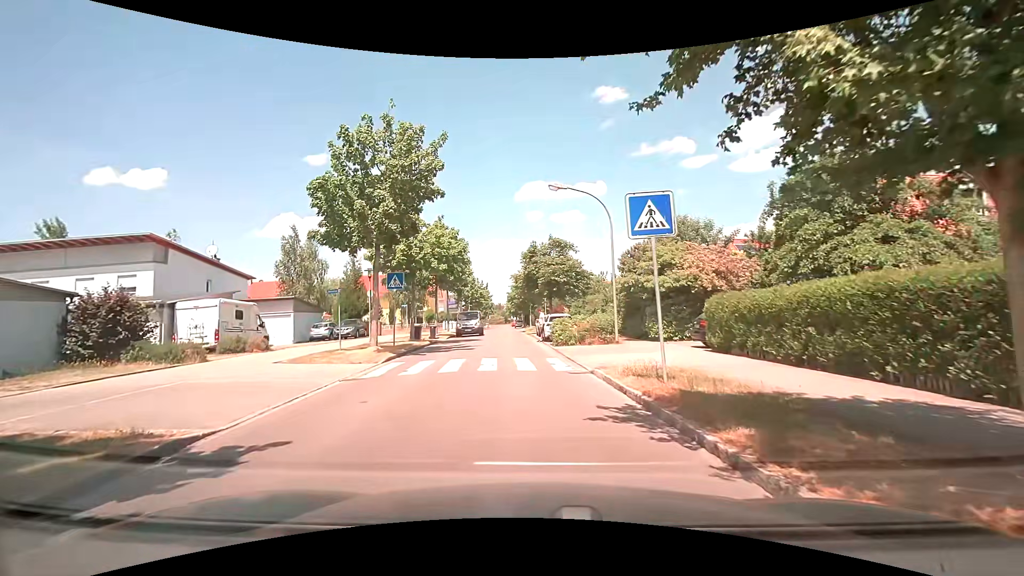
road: residential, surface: asphalt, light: Day
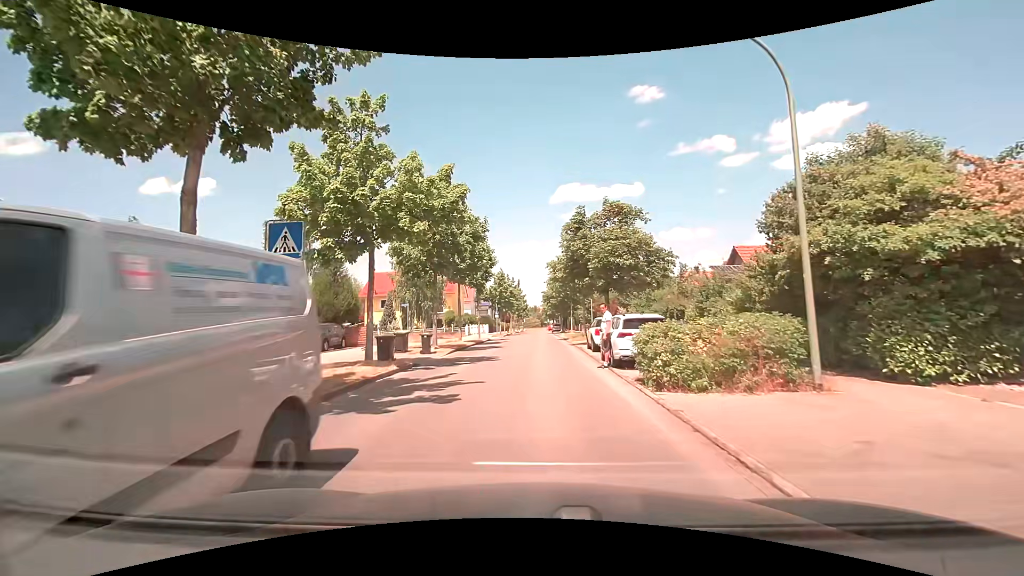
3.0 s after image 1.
(-0.5, +12.8) m; -4°
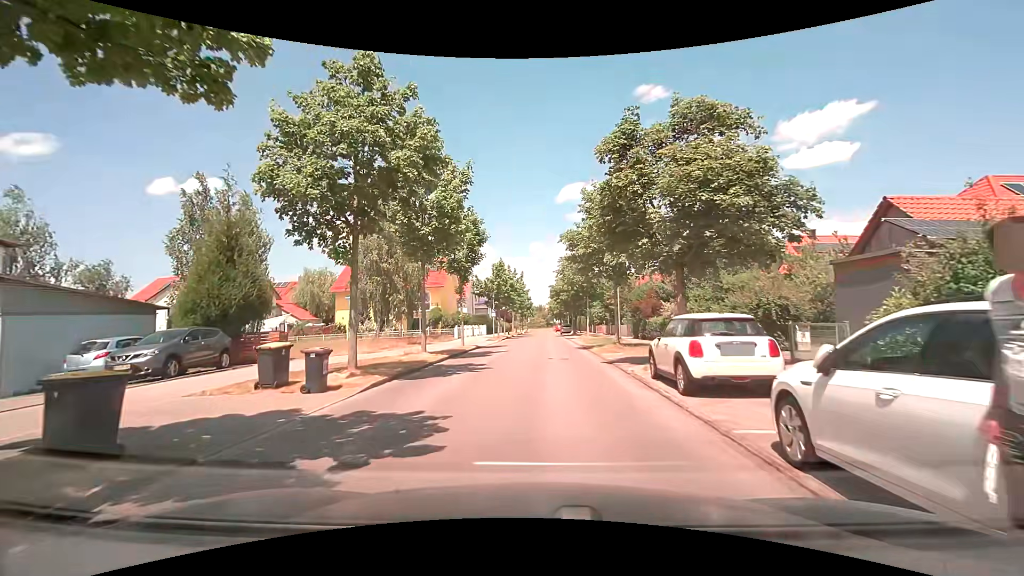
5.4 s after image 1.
(-0.1, +12.0) m; -1°
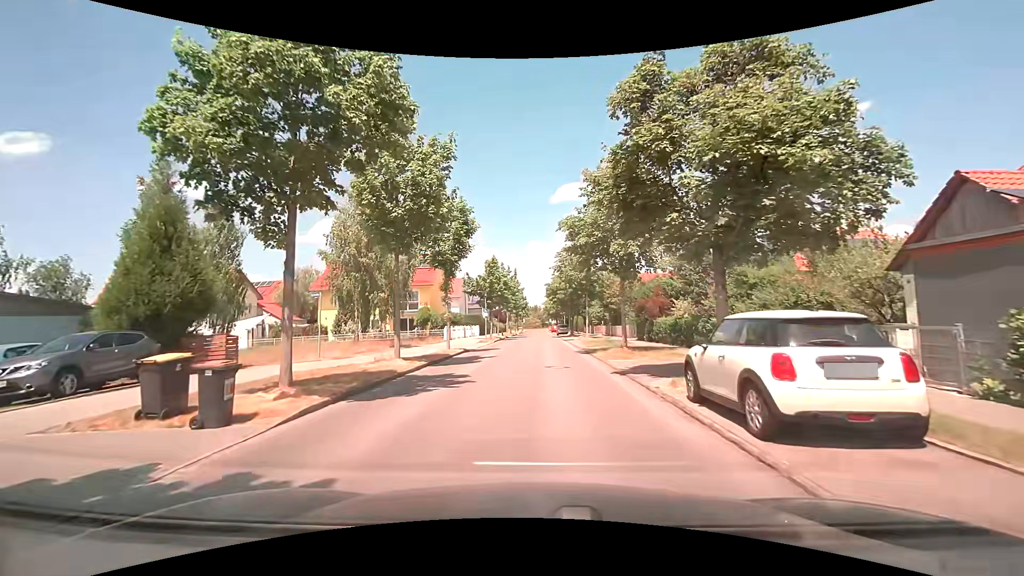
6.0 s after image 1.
(0.0, +3.2) m; +1°
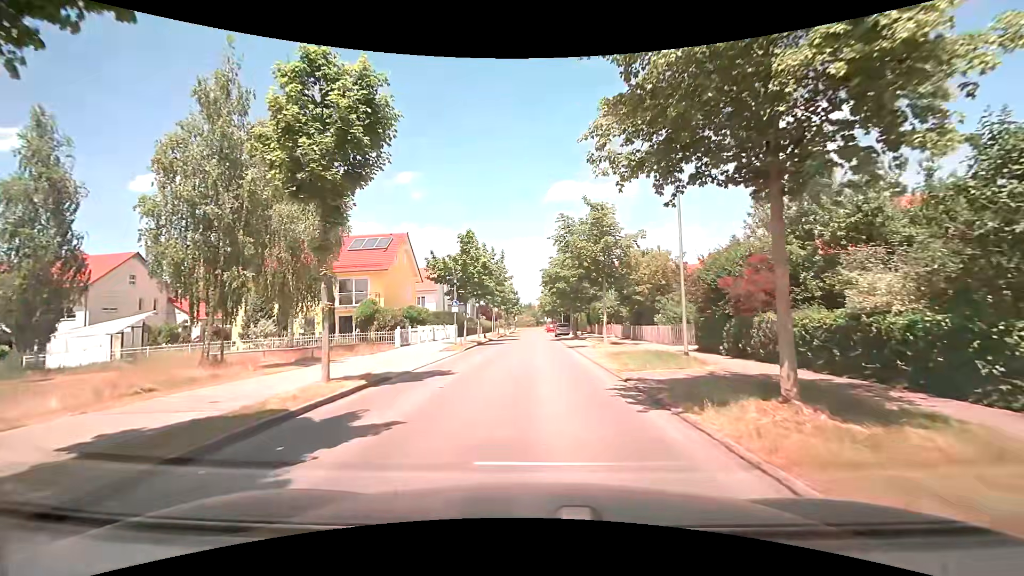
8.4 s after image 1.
(0.0, +14.1) m; 0°
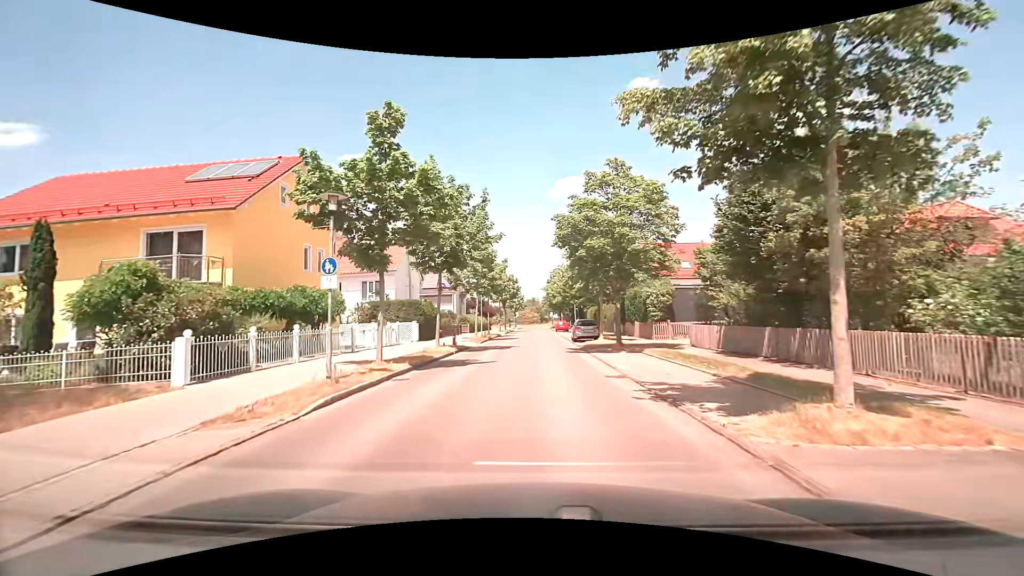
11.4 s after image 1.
(-0.1, +20.0) m; -1°
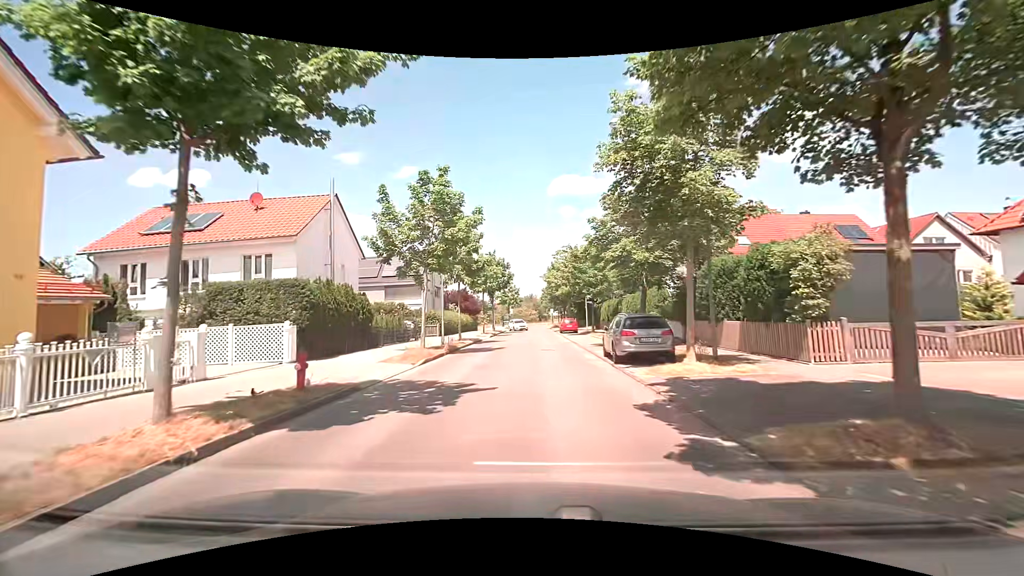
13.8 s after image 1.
(+0.2, +17.4) m; +1°
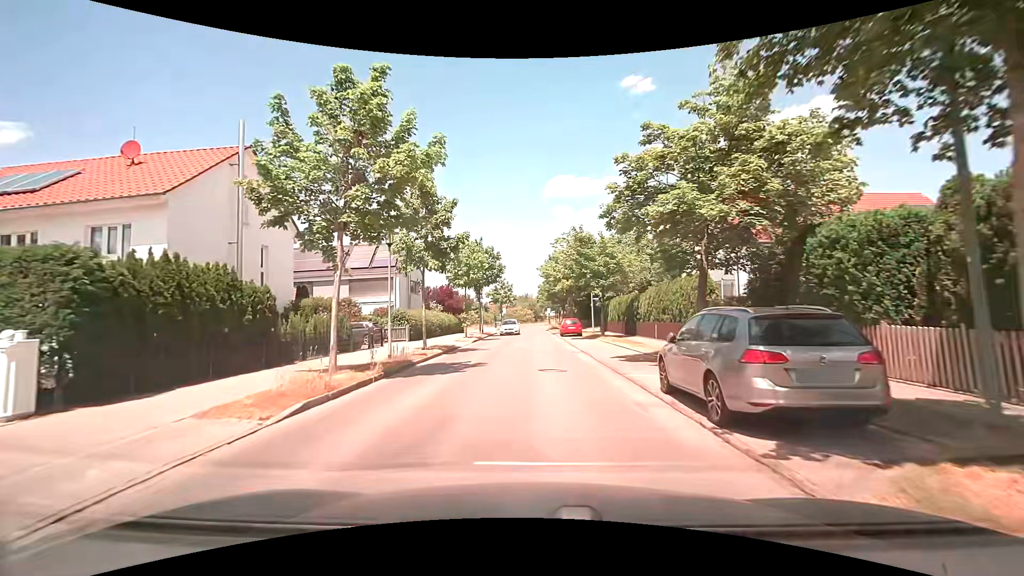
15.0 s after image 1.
(0.0, +8.7) m; +1°
(0, +10) (0, +20) (0, +30) (0, +40) (0, +50) (0, +60) (0, +70) (-1, +80) (-1, +90) (-1, +100) m
